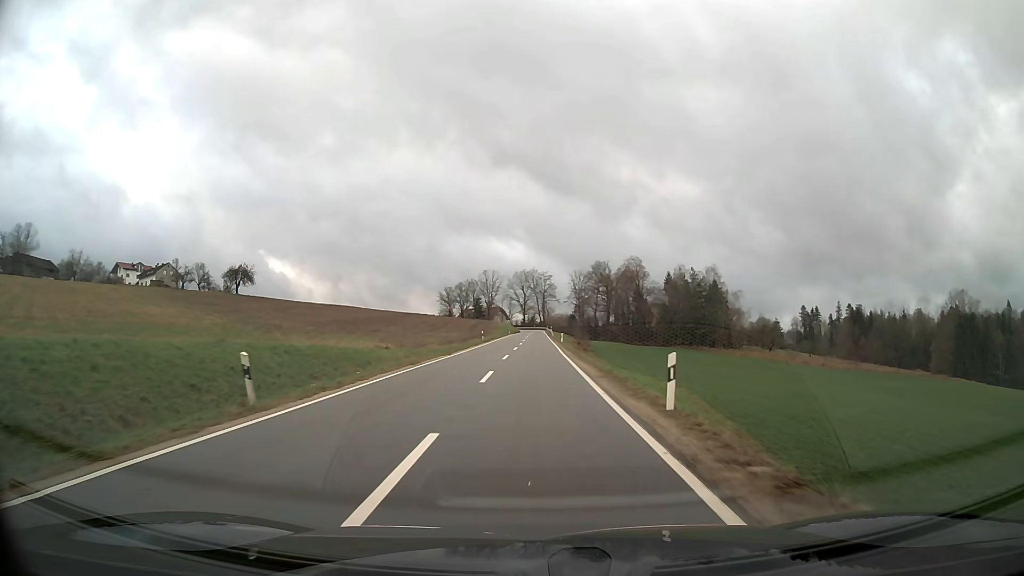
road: tertiary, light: Day
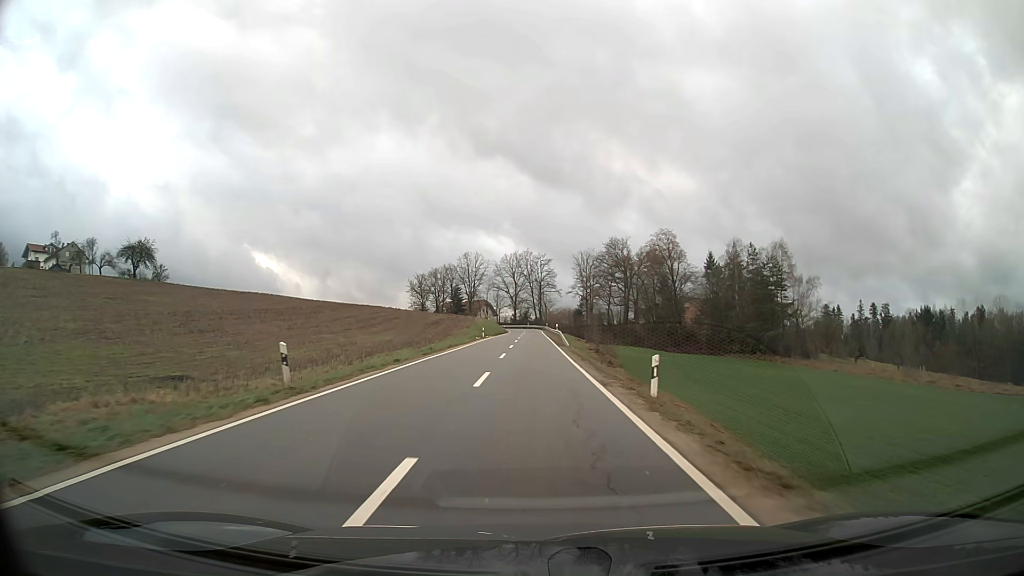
(+0.2, +50.1) m; +1°
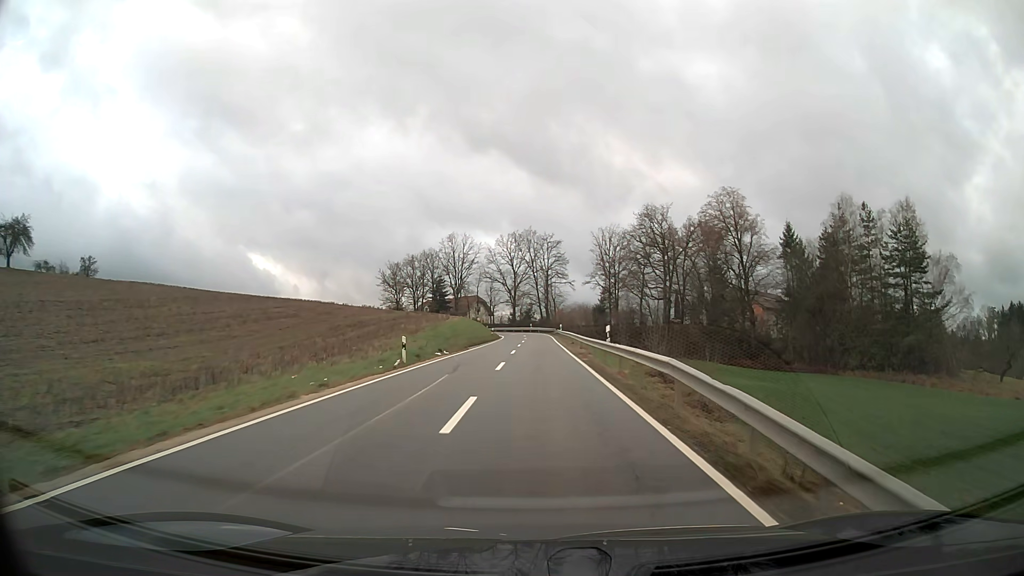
(-0.1, +42.2) m; 0°
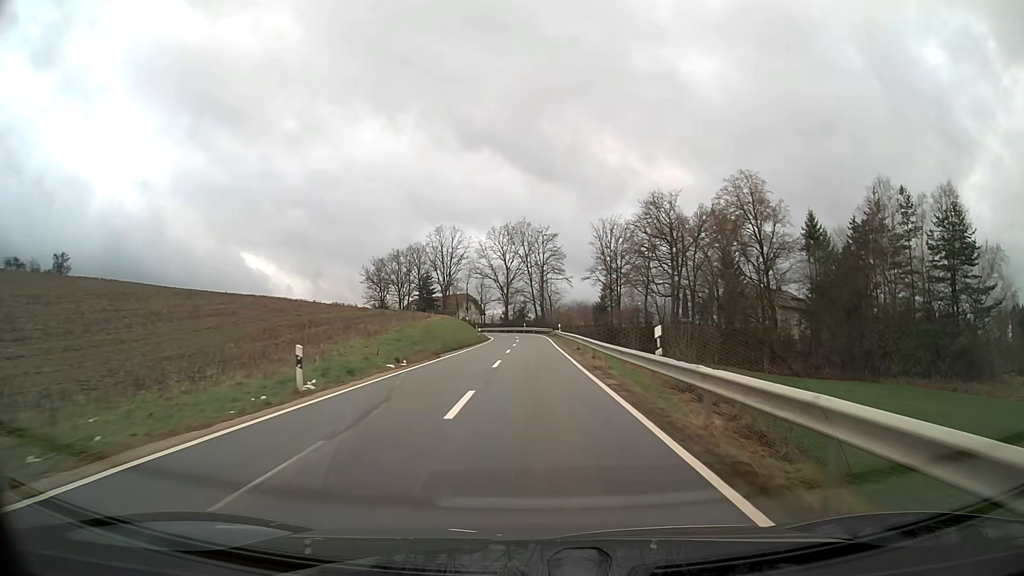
(0.0, +10.4) m; 0°
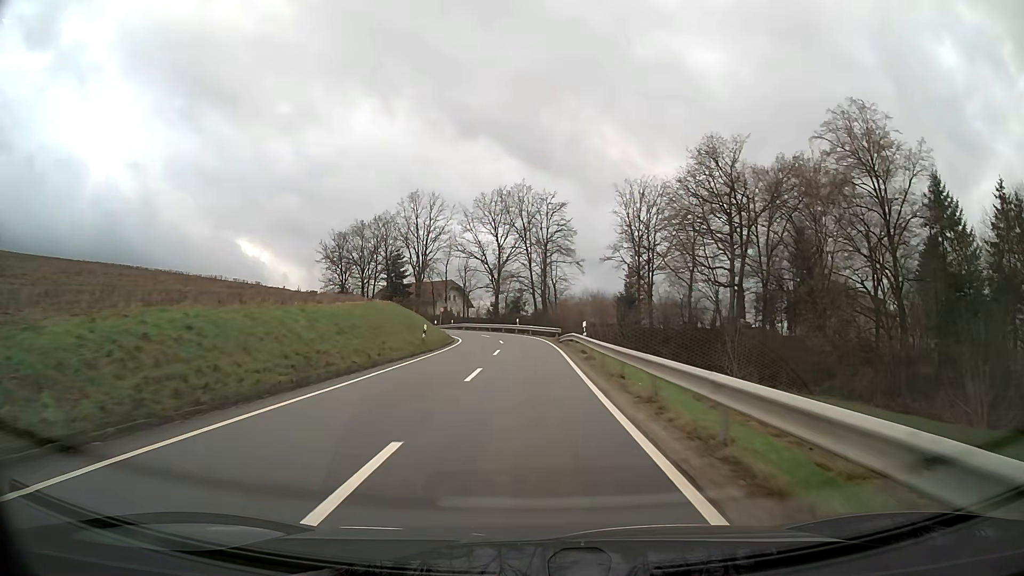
(0.0, +30.0) m; 0°
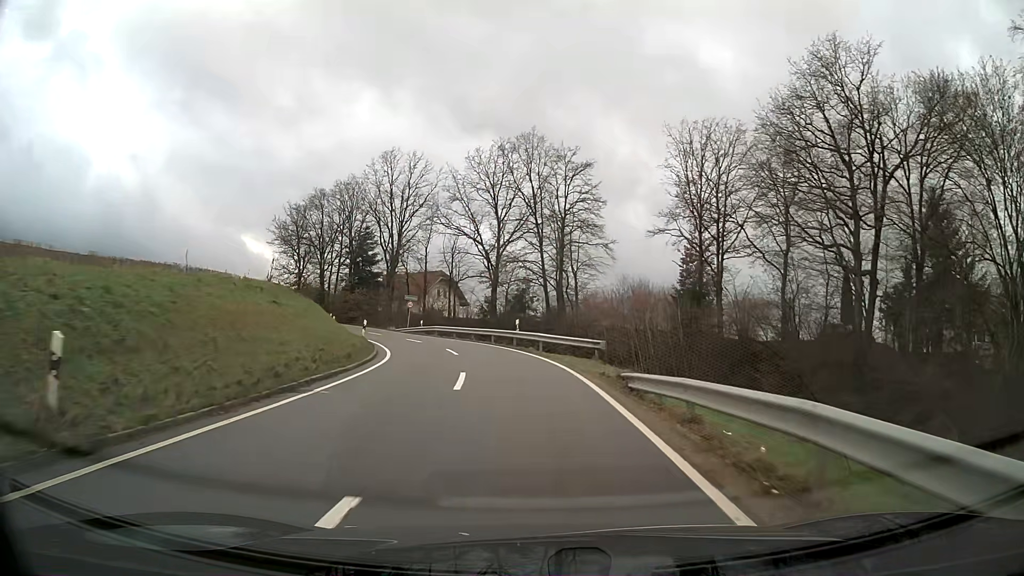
(-0.2, +26.1) m; -1°
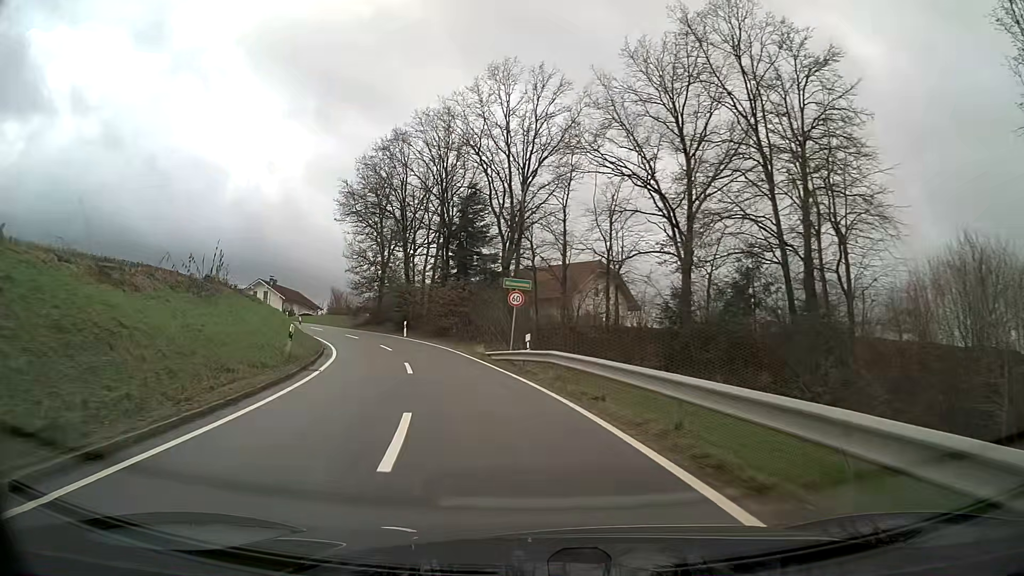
(-3.2, +30.6) m; -15°
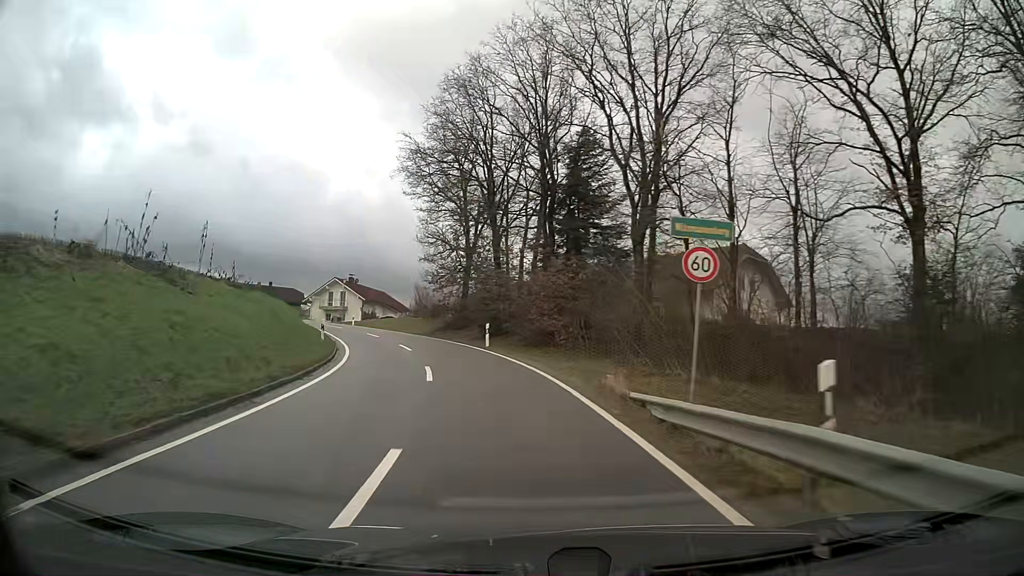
(-1.2, +15.2) m; -9°
(-1, +10) (-2, +20) (-4, +30) (-8, +39) (-12, +48) (-17, +57) (-23, +64) (-30, +72) (-37, +79) (-45, +85) m
